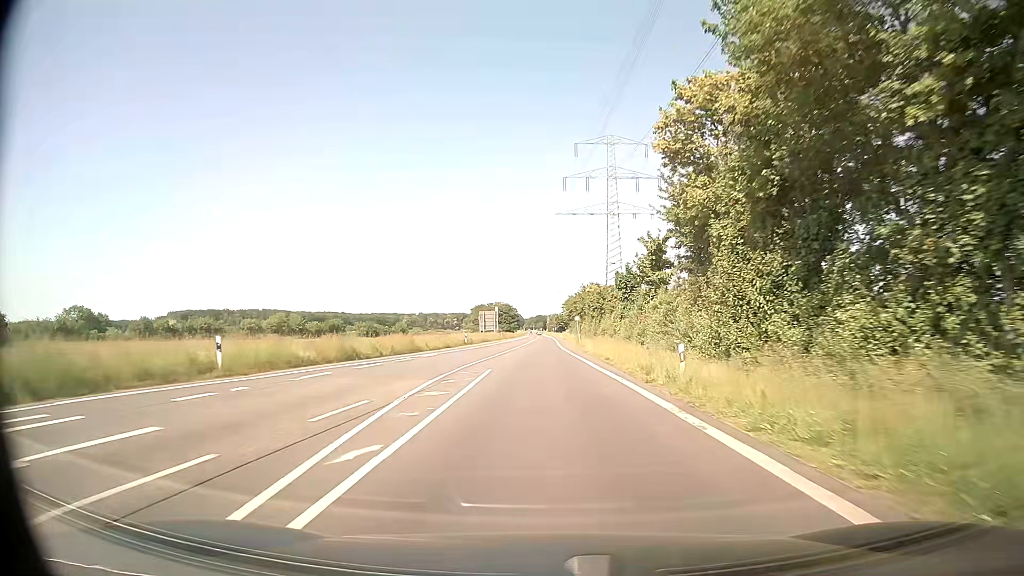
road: secondary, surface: asphalt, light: Day
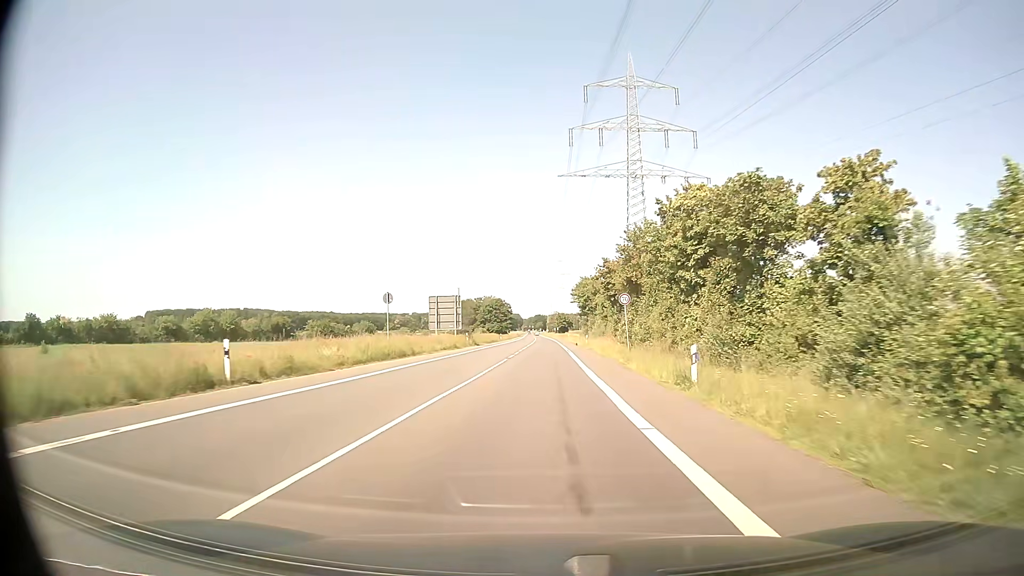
(0.0, +52.7) m; 0°
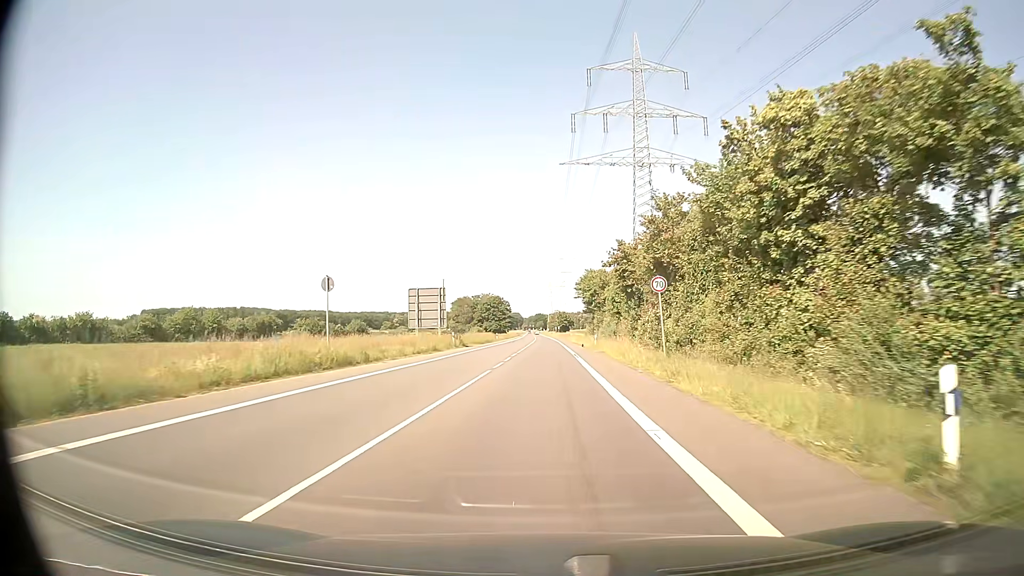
(0.0, +10.6) m; 0°
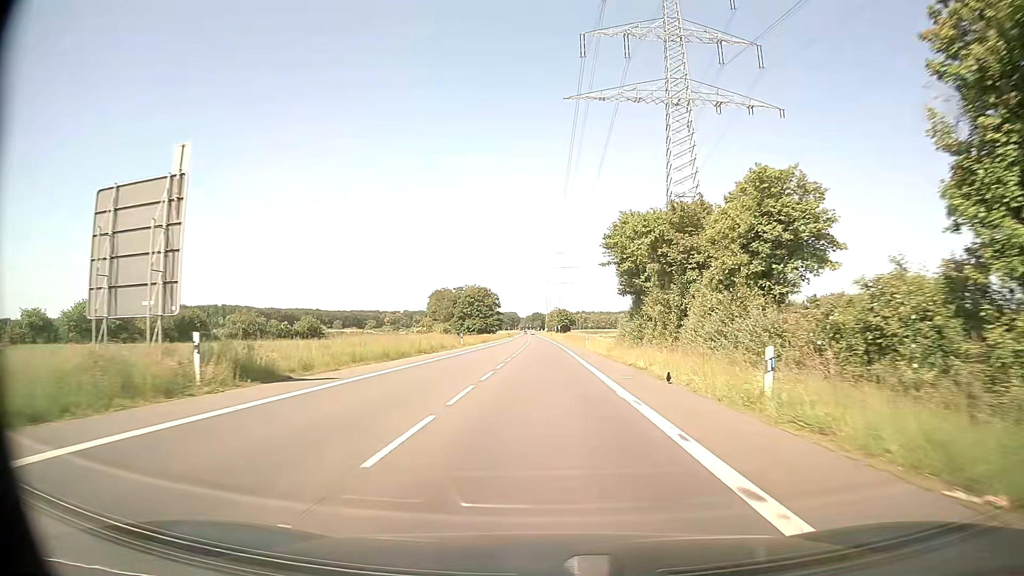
(+0.1, +42.7) m; 0°
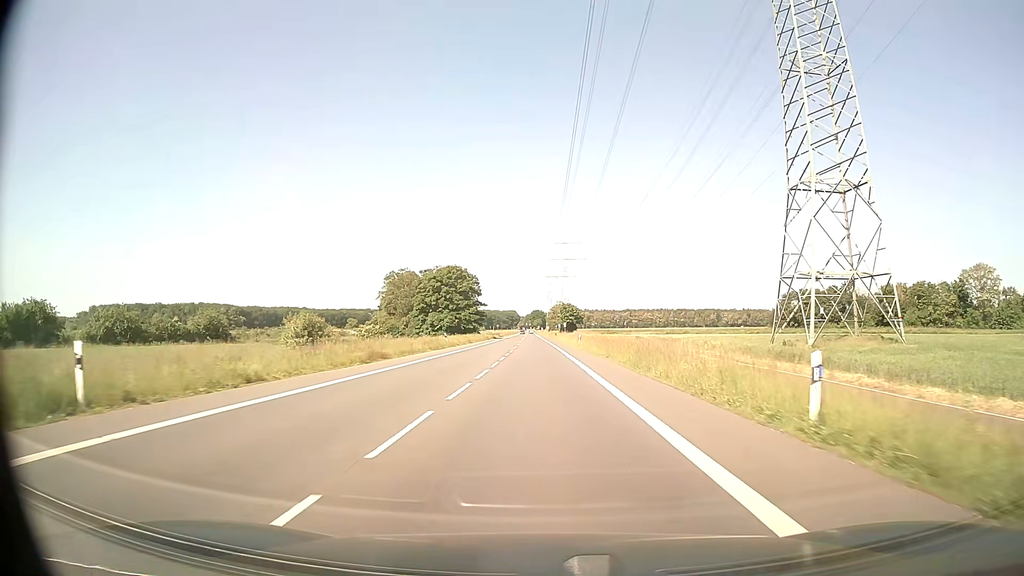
(0.0, +53.7) m; 0°
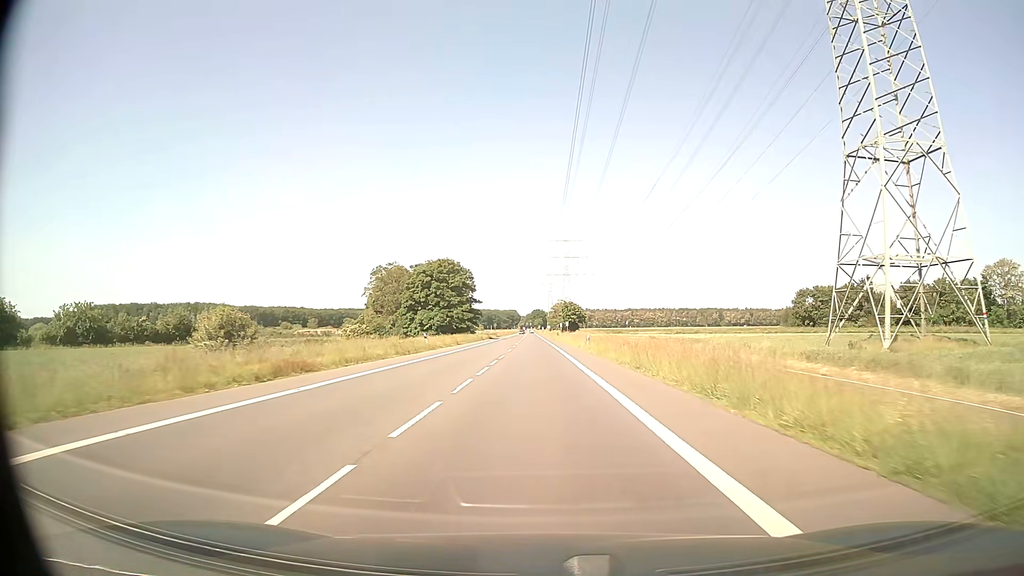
(0.0, +10.7) m; 0°
(0, +10) (0, +20) (0, +30) (0, +40) (-1, +50) (-1, +60) (-1, +70) (-1, +80) (-2, +90) (-2, +100) m
